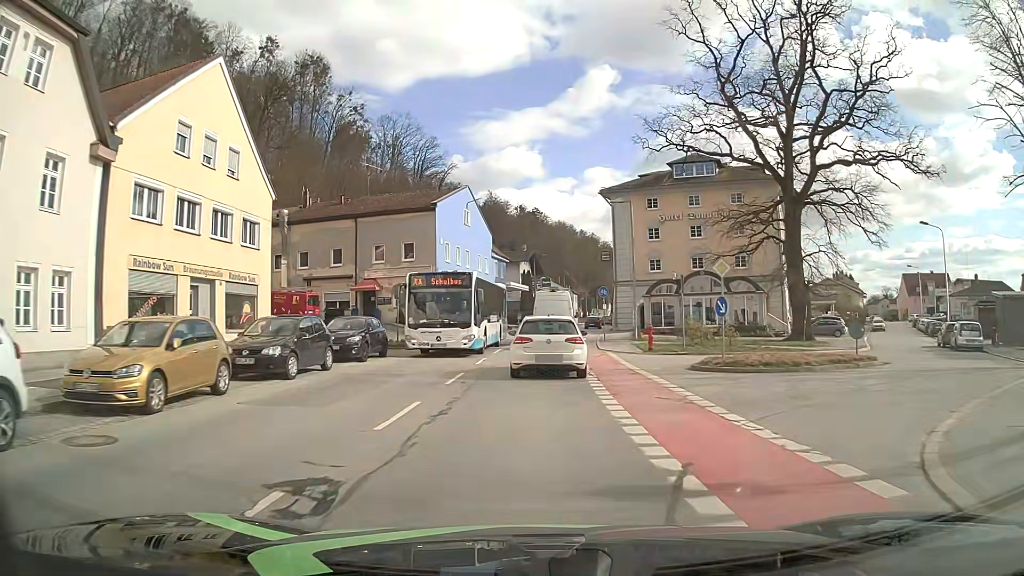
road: secondary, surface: asphalt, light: Day
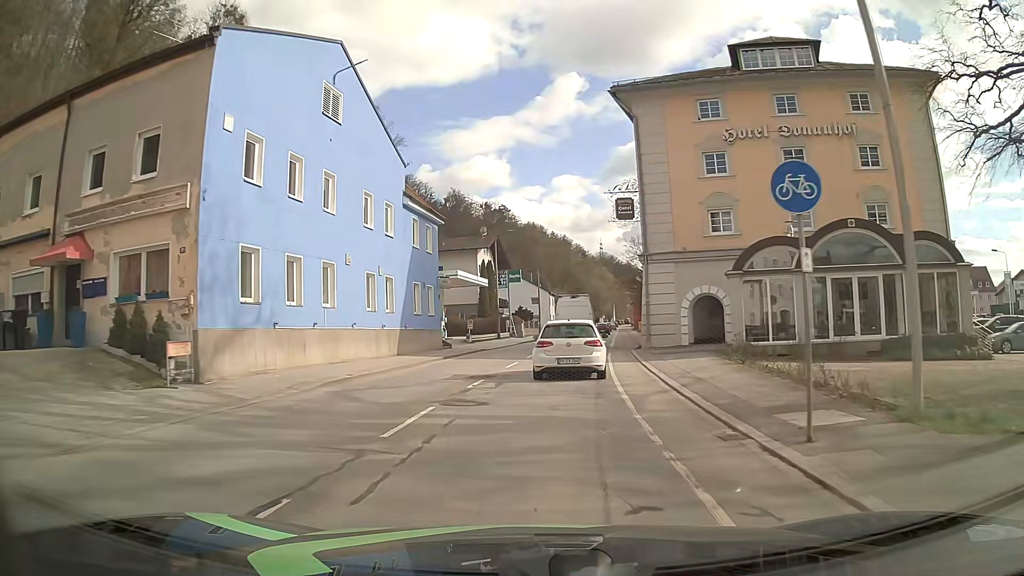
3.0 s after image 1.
(+0.6, +30.0) m; +3°
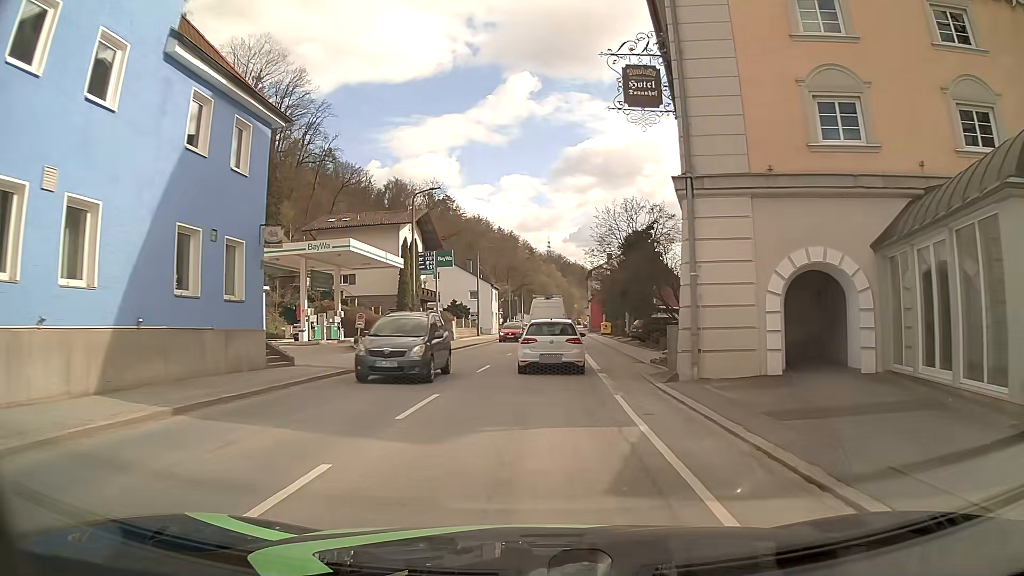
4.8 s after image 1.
(+0.5, +17.9) m; +5°
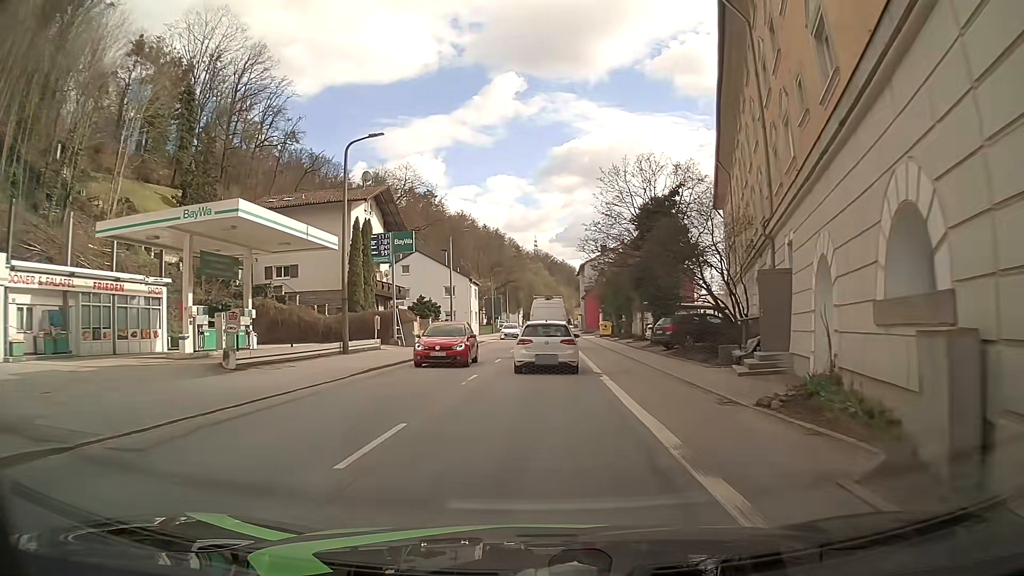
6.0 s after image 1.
(+0.1, +12.3) m; +1°
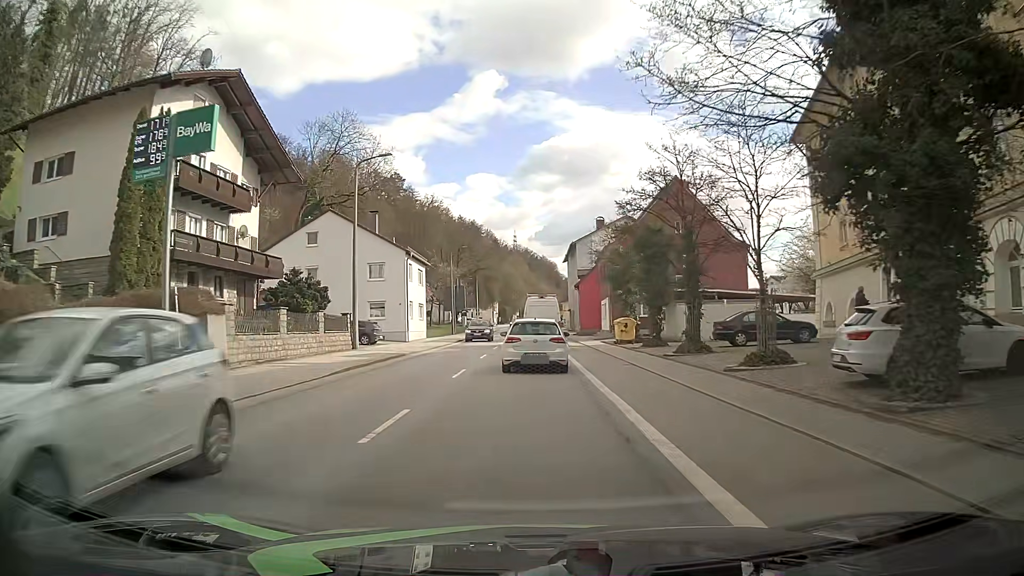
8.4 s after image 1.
(+0.3, +25.9) m; +2°
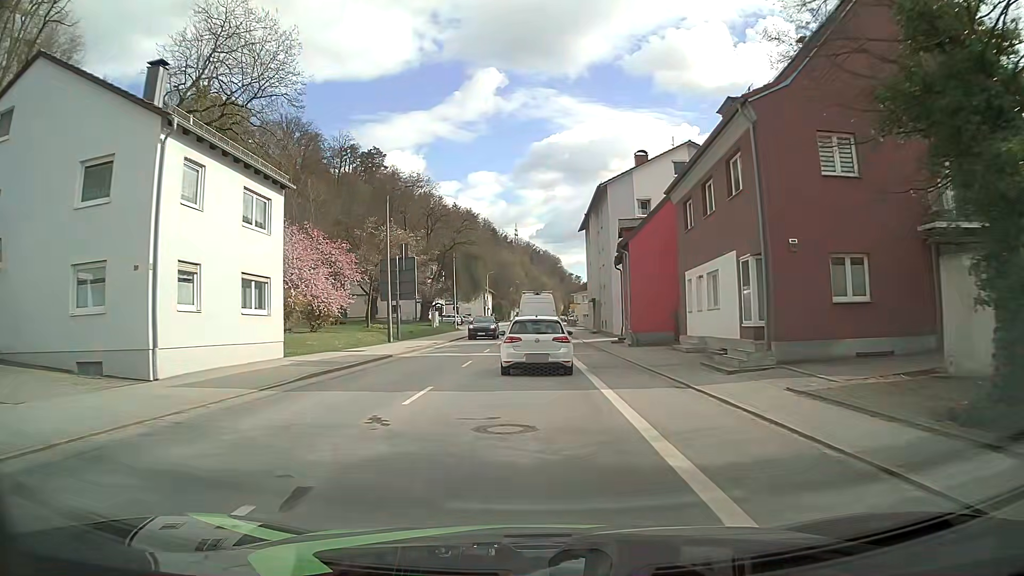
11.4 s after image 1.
(-0.1, +32.6) m; 0°
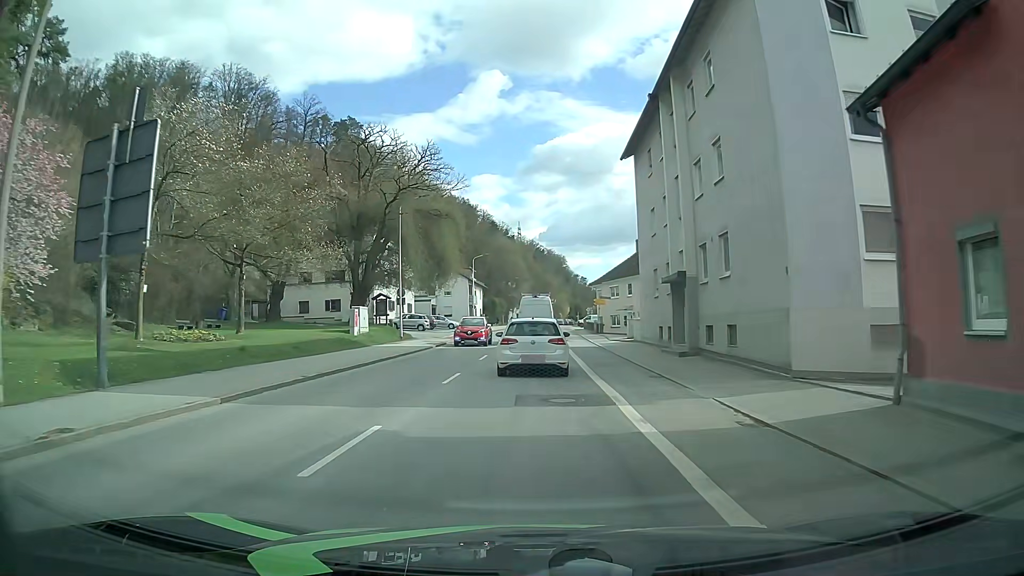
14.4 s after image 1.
(0.0, +32.0) m; 0°
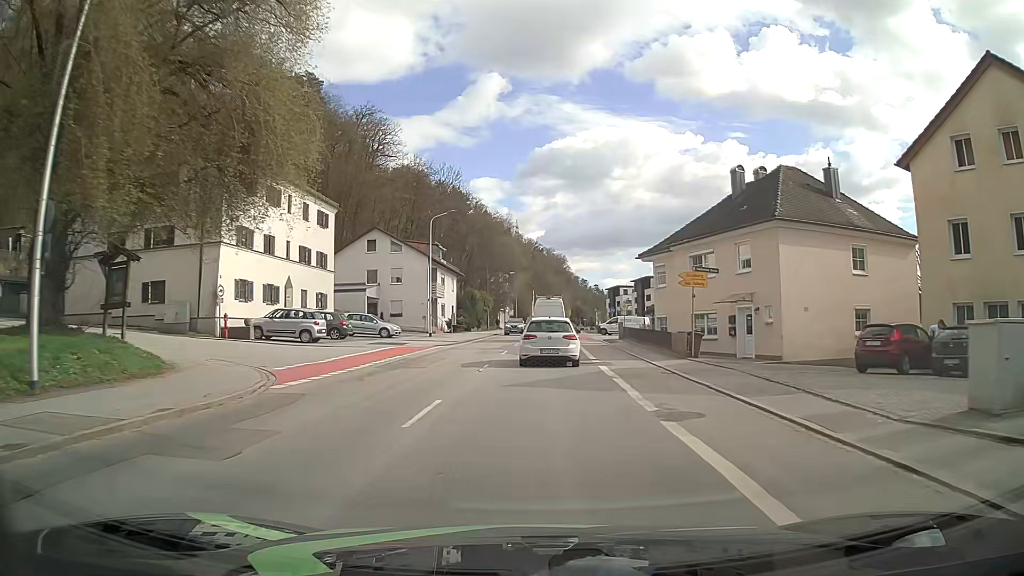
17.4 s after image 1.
(-0.3, +33.6) m; 0°
(0, +10) (0, +20) (+1, +30) (+1, +40) (+1, +50) (+1, +60) (+2, +70) (+2, +80) (+3, +90) (+3, +100) m
